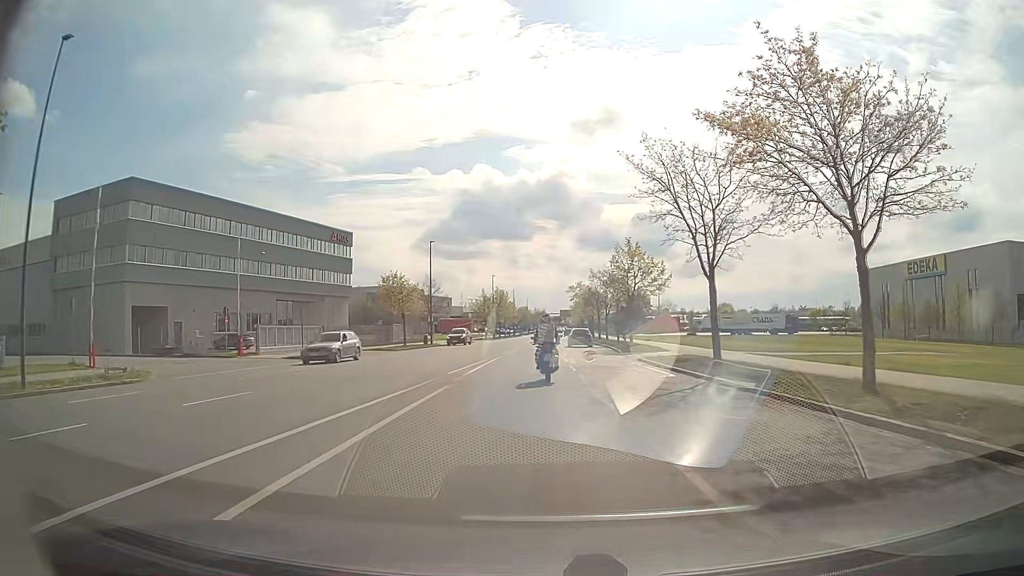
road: residential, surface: asphalt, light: Day
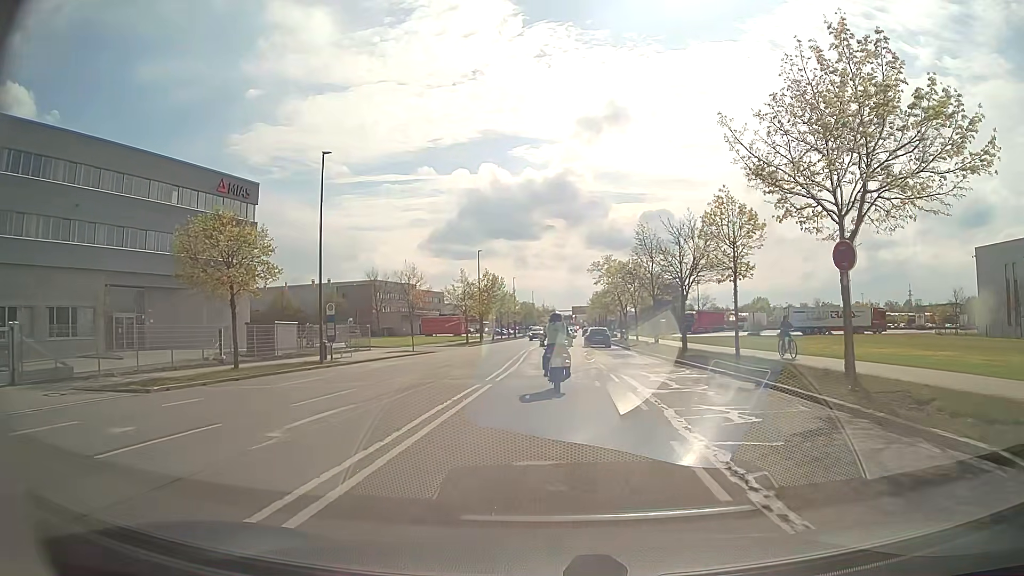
(-0.4, +34.9) m; -1°
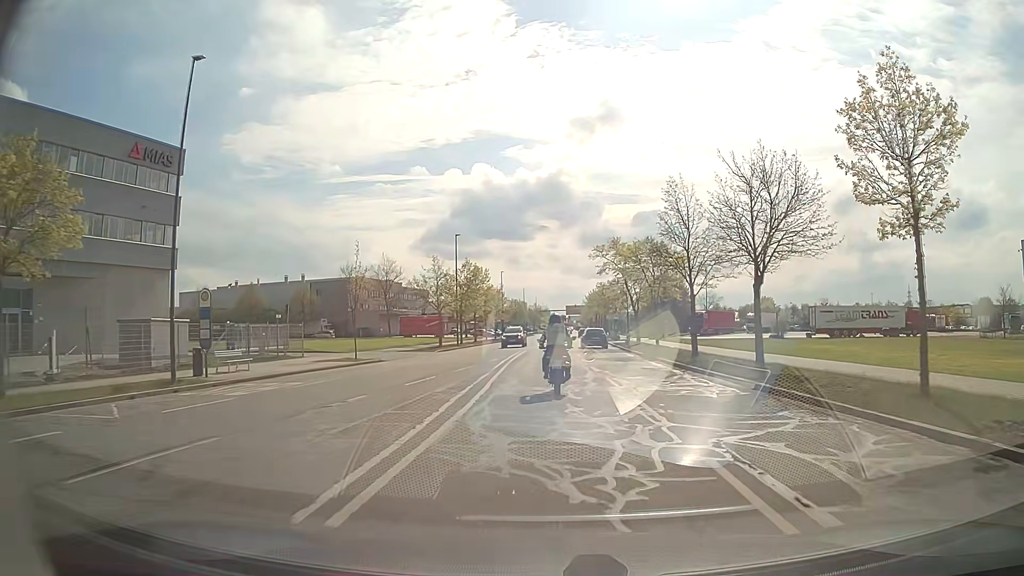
(+0.1, +13.1) m; +1°
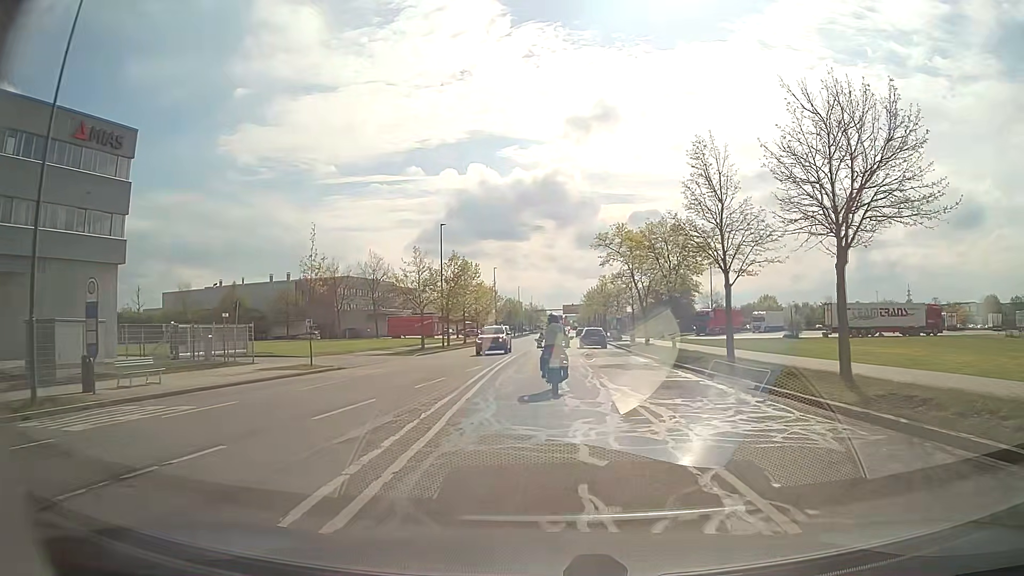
(0.0, +6.5) m; 0°
(0, +10) (0, +20) (0, +30) (0, +40) (0, +50) (+1, +60) (+1, +70) (+1, +80) (+1, +90) (+2, +100) m
